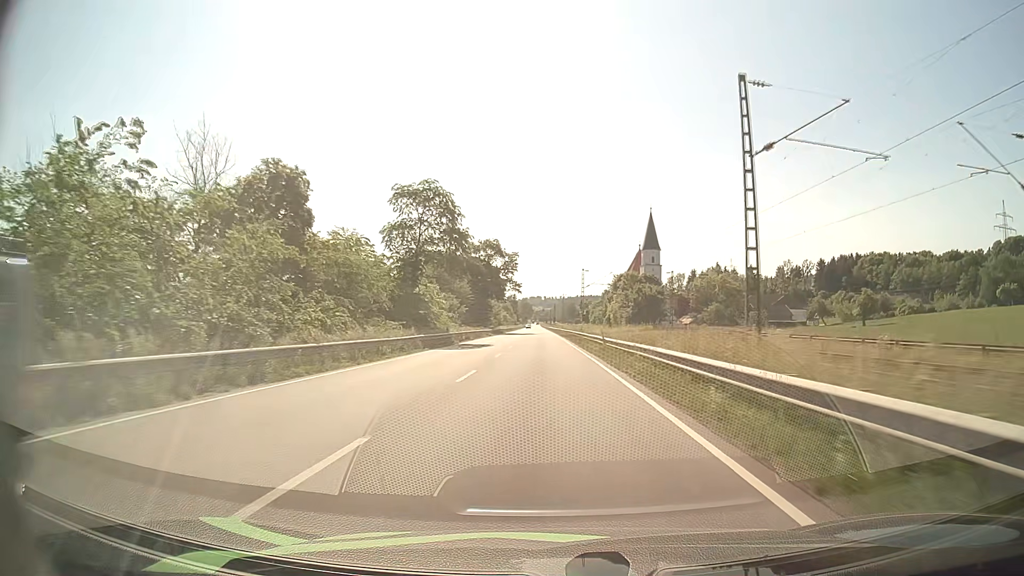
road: primary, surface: asphalt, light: Day
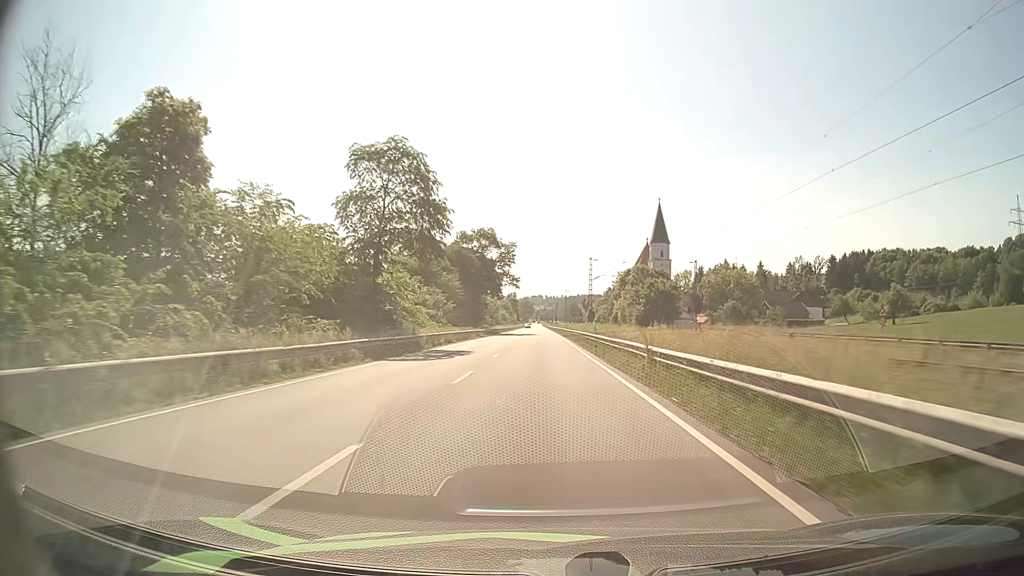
(0.0, +12.5) m; 0°
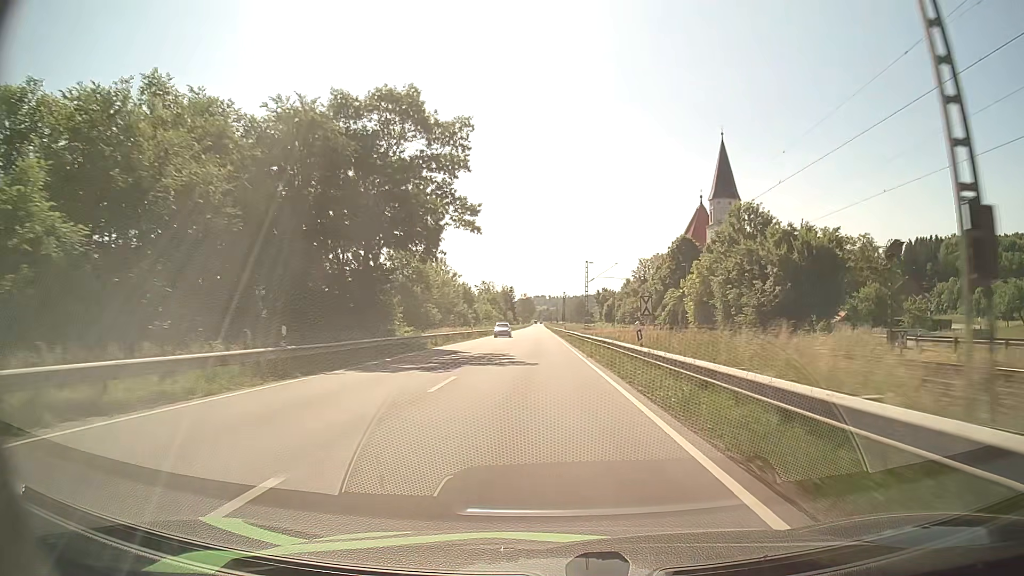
(-0.2, +62.4) m; 0°
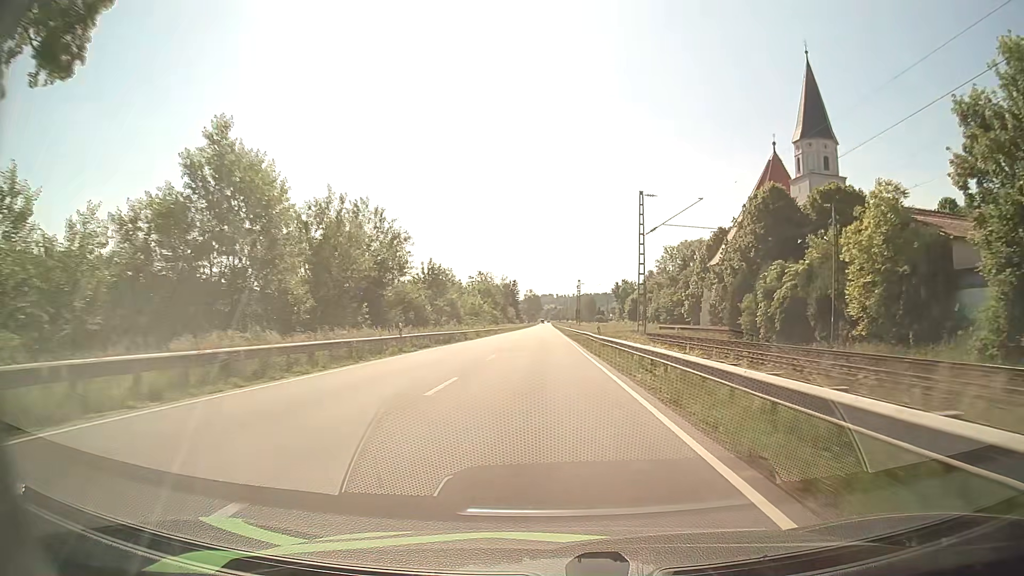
(-0.2, +37.3) m; 0°
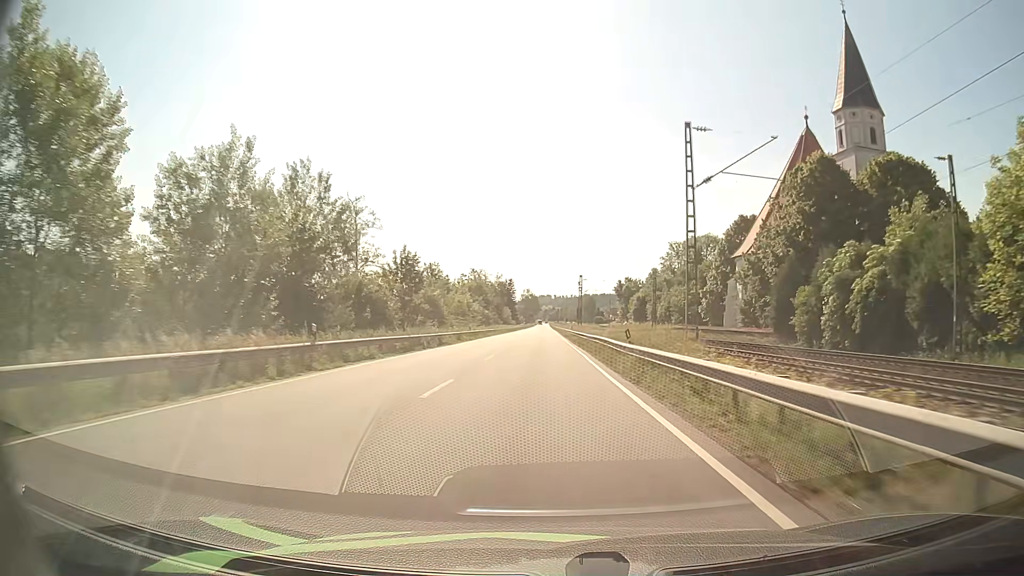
(0.0, +12.4) m; 0°
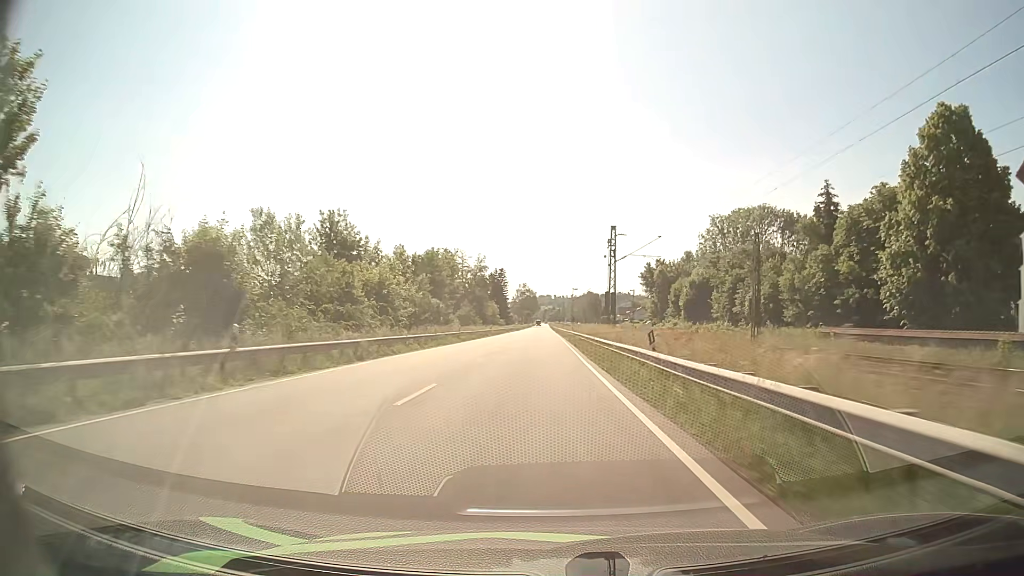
(0.0, +49.6) m; 0°
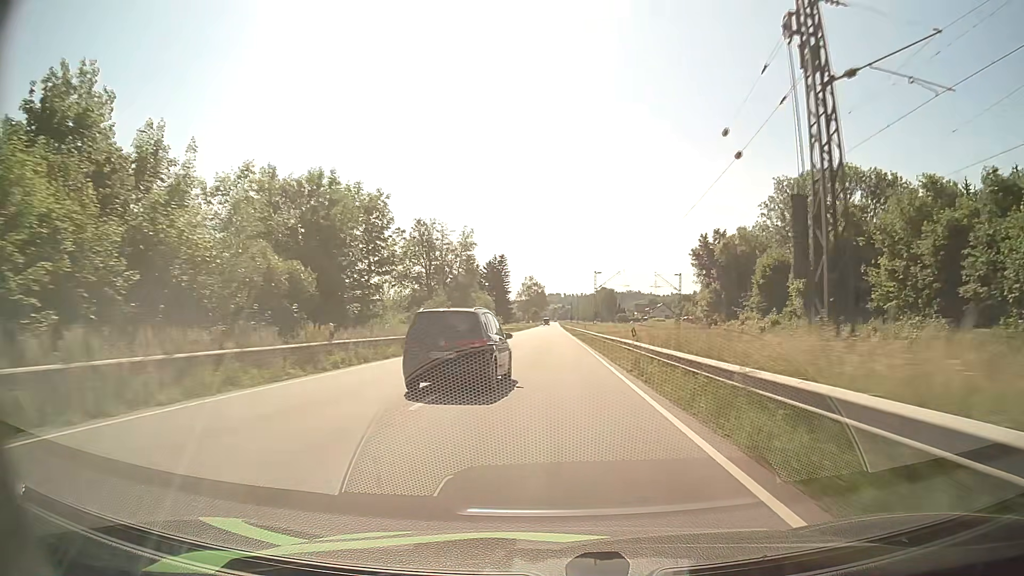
(-0.2, +37.1) m; -1°
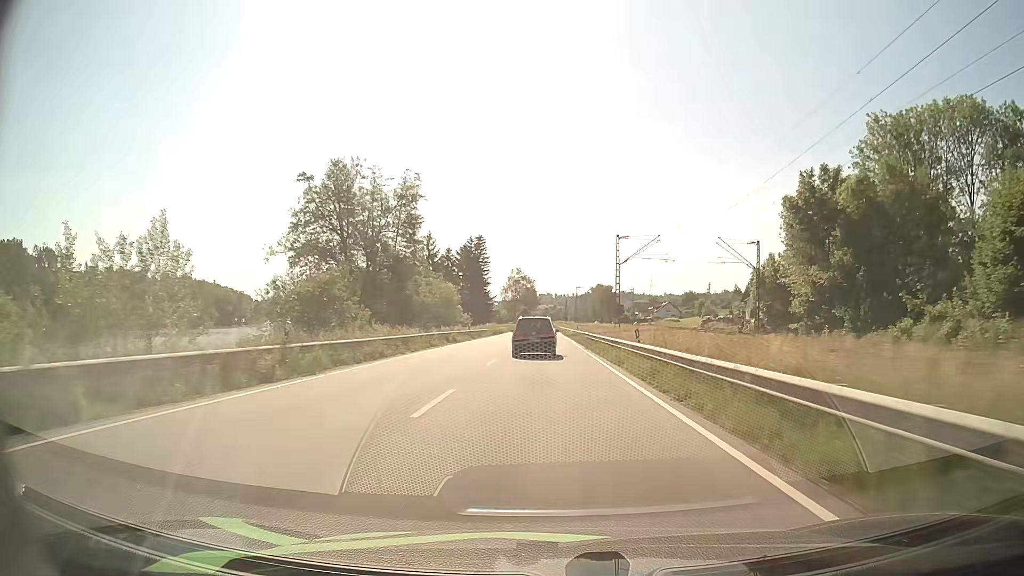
(+0.2, +37.0) m; +1°
(0, +10) (0, +20) (0, +30) (0, +40) (0, +50) (0, +60) (0, +70) (0, +80) (0, +90) (0, +100) m
